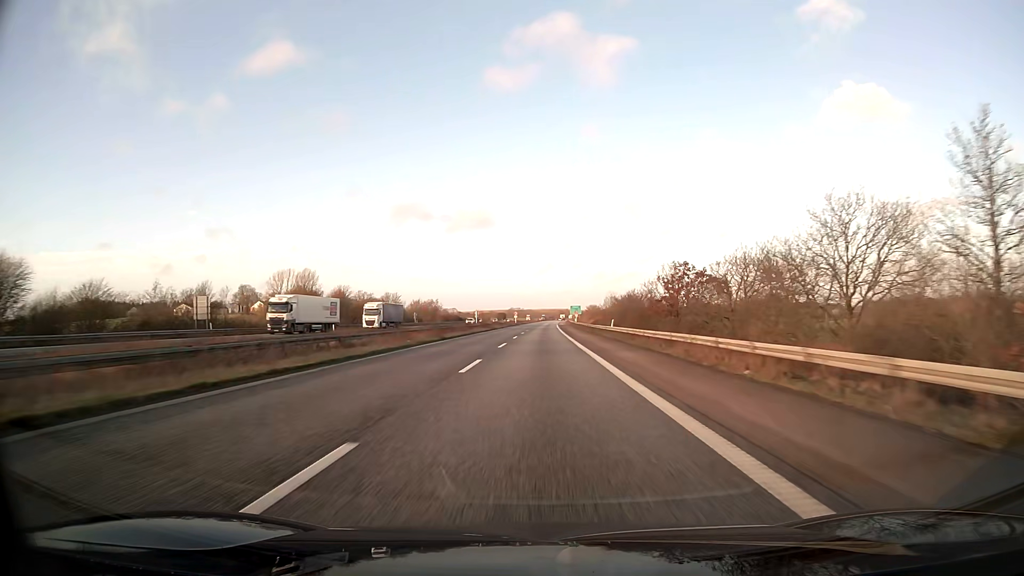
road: motorway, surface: asphalt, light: Day
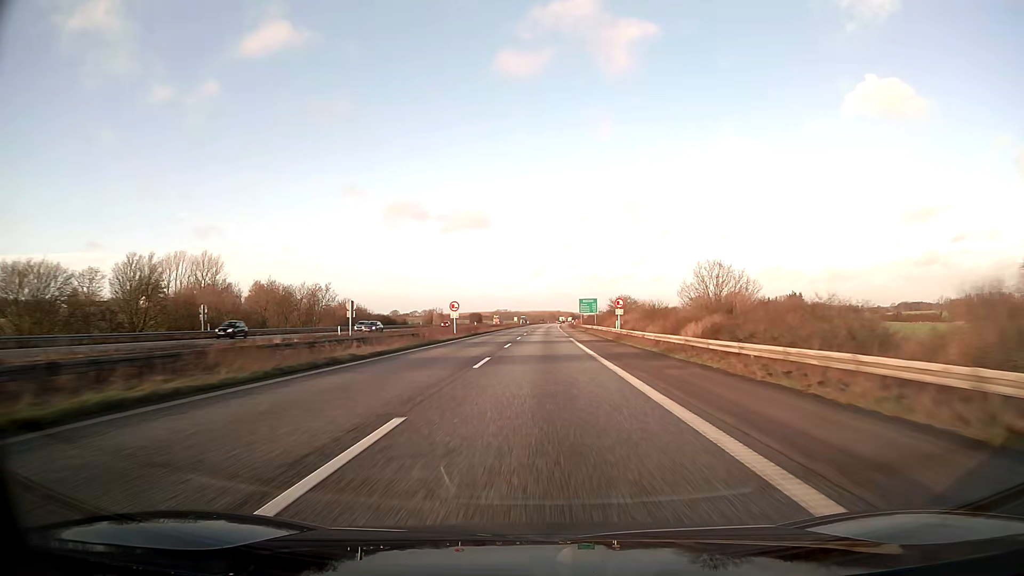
(+0.8, +103.0) m; +1°
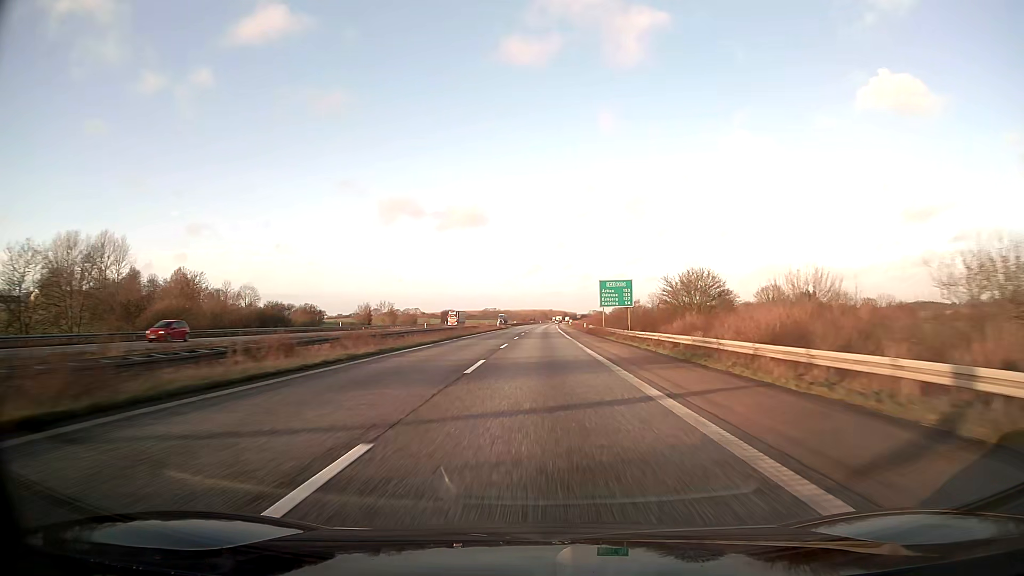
(+0.4, +61.9) m; +1°
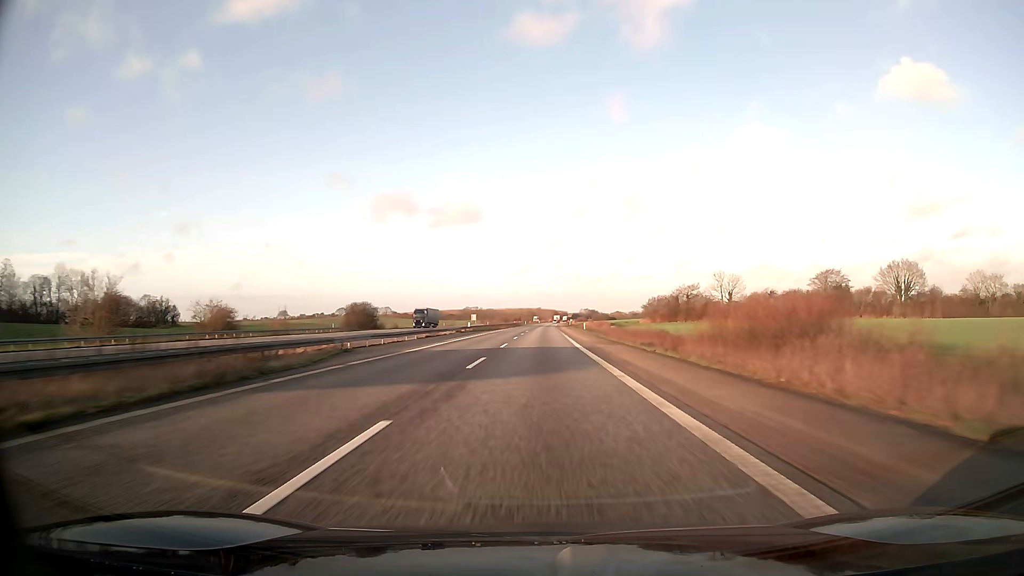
(+1.1, +103.1) m; +1°
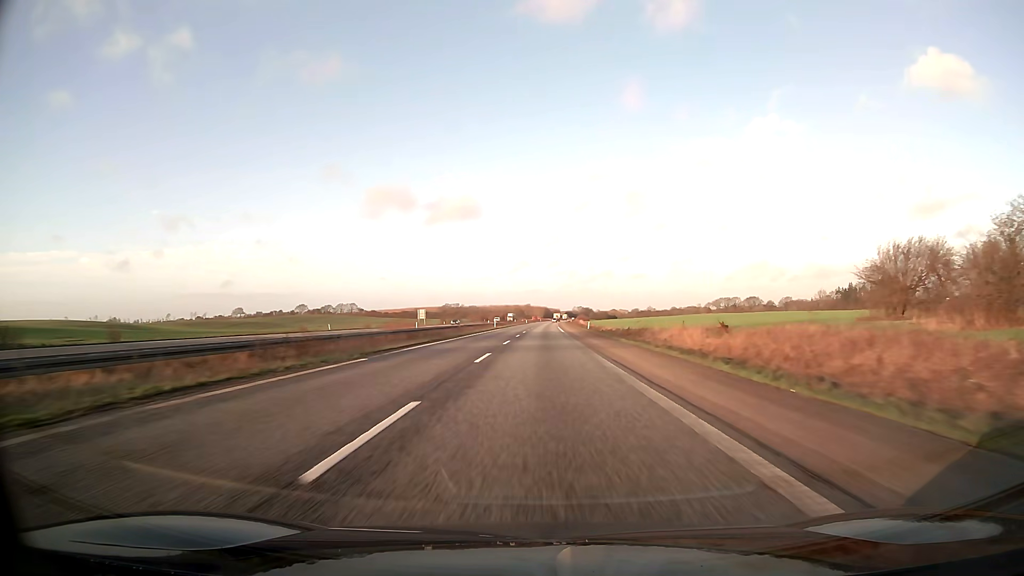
(+0.9, +103.1) m; +1°
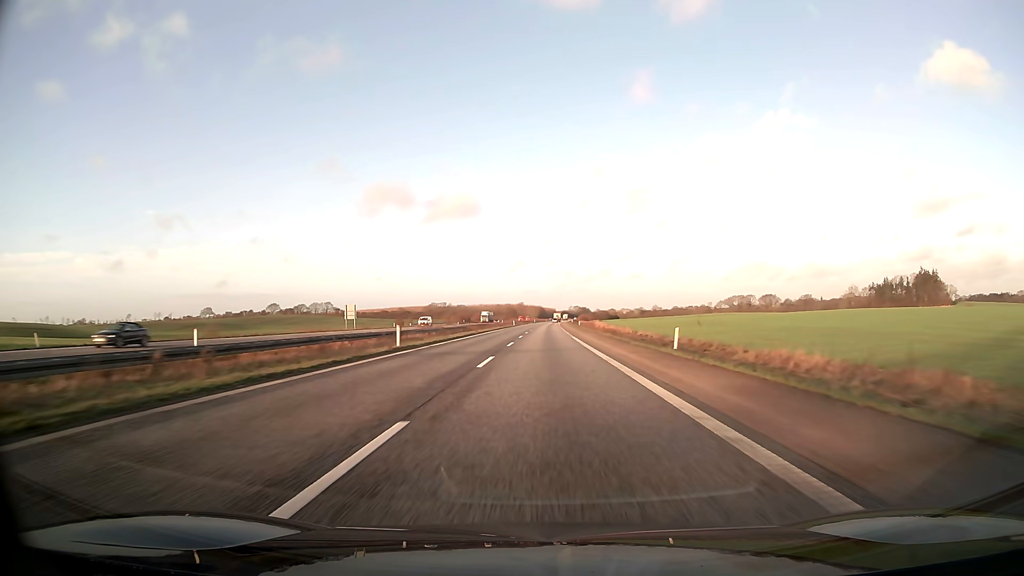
(+0.2, +61.9) m; 0°
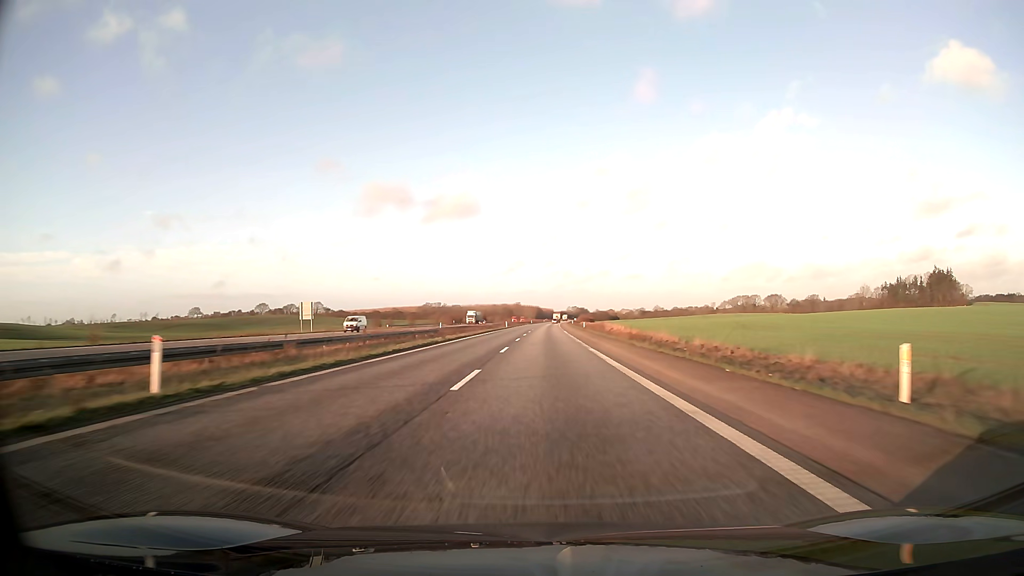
(0.0, +20.6) m; 0°
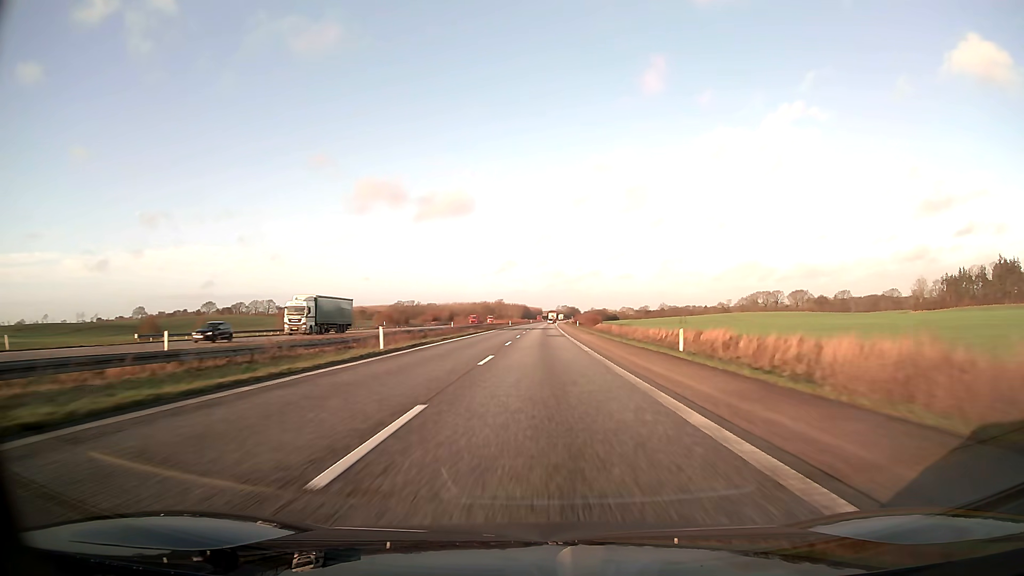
(+0.9, +82.4) m; +1°
(0, +10) (0, +20) (0, +30) (0, +40) (0, +50) (0, +60) (0, +70) (0, +80) (+1, +90) (+1, +100) m
